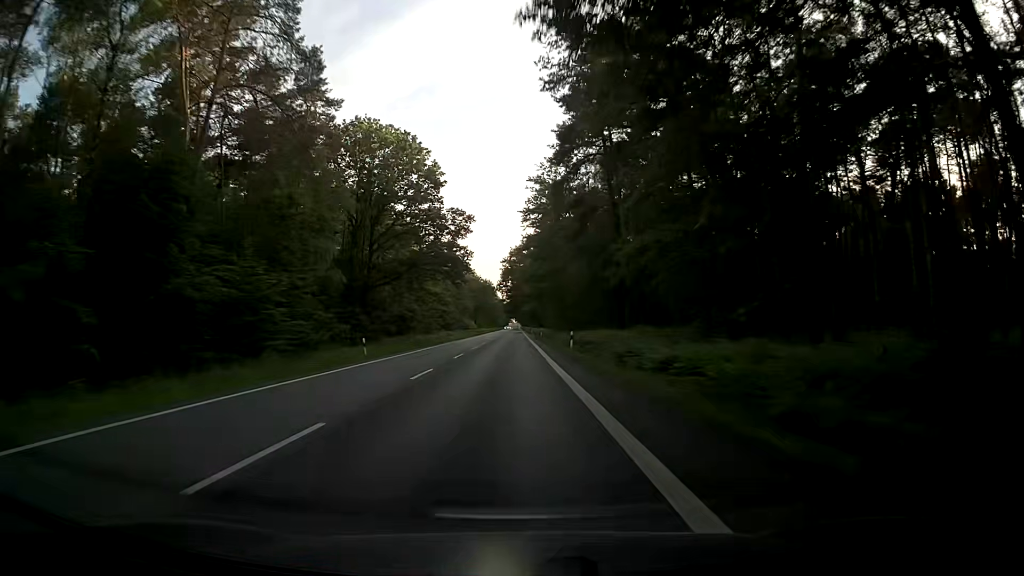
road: secondary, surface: asphalt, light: Day
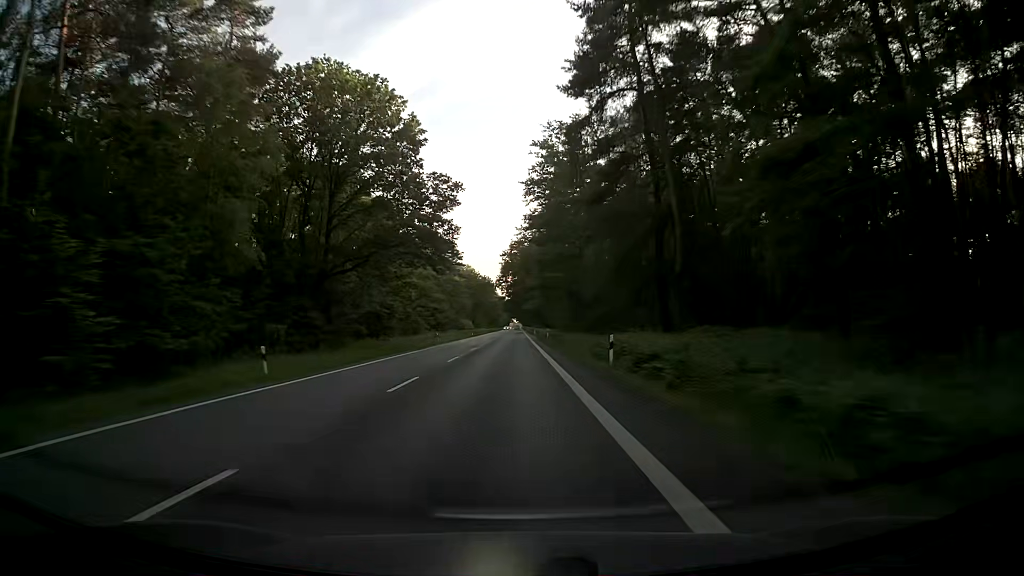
(+0.1, +15.3) m; 0°
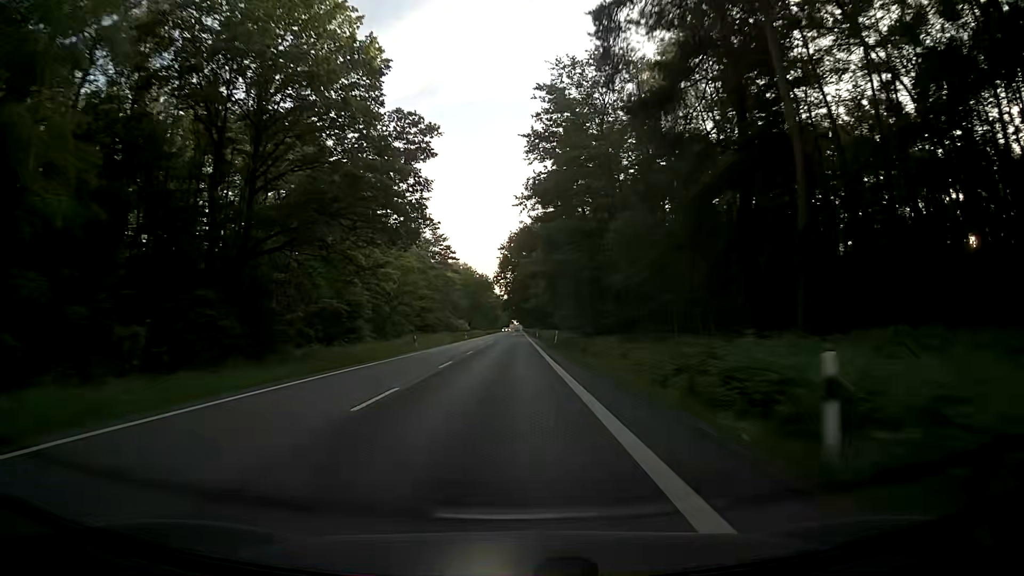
(0.0, +15.4) m; 0°
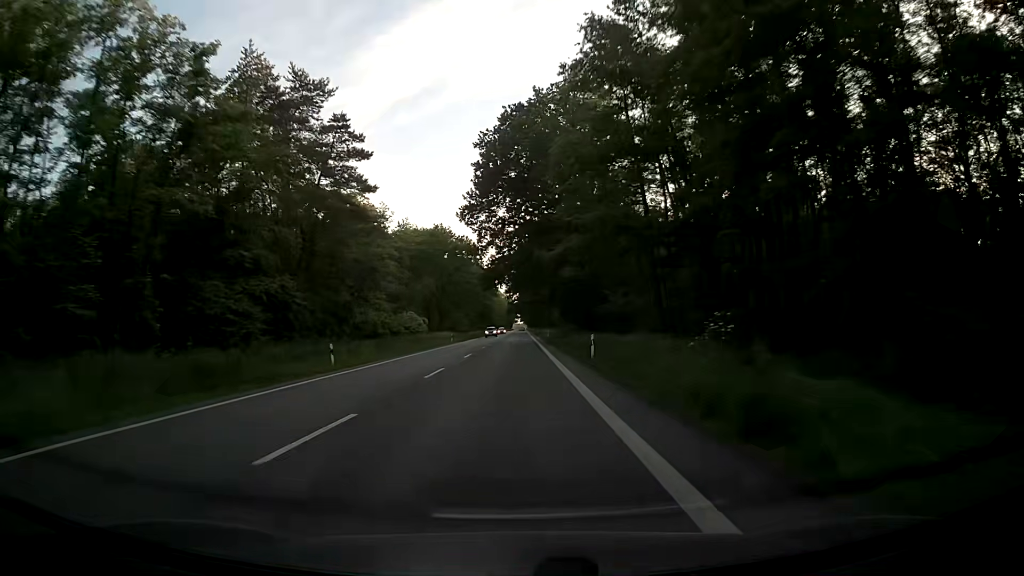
(-0.6, +77.4) m; -1°
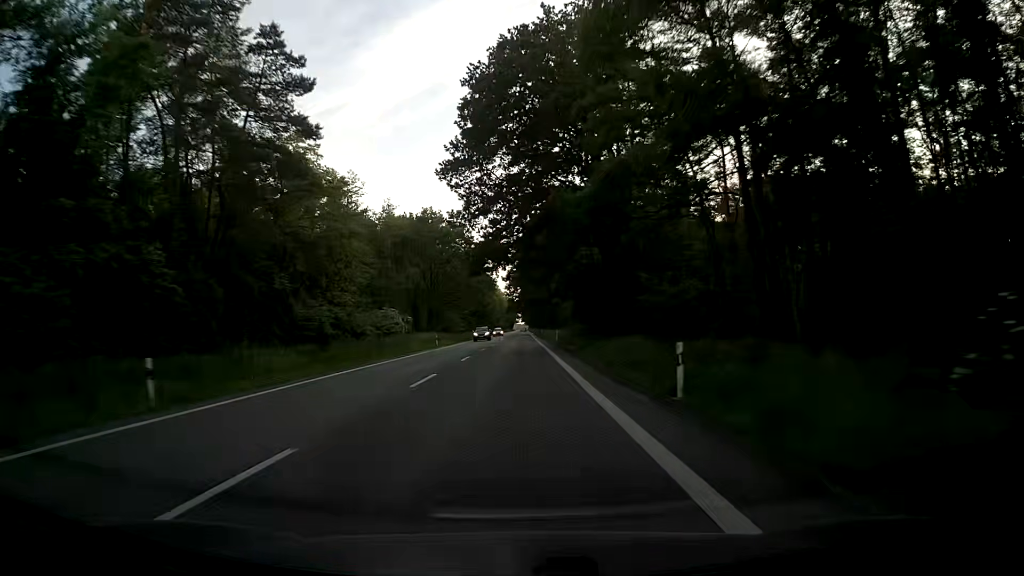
(0.0, +15.5) m; -1°
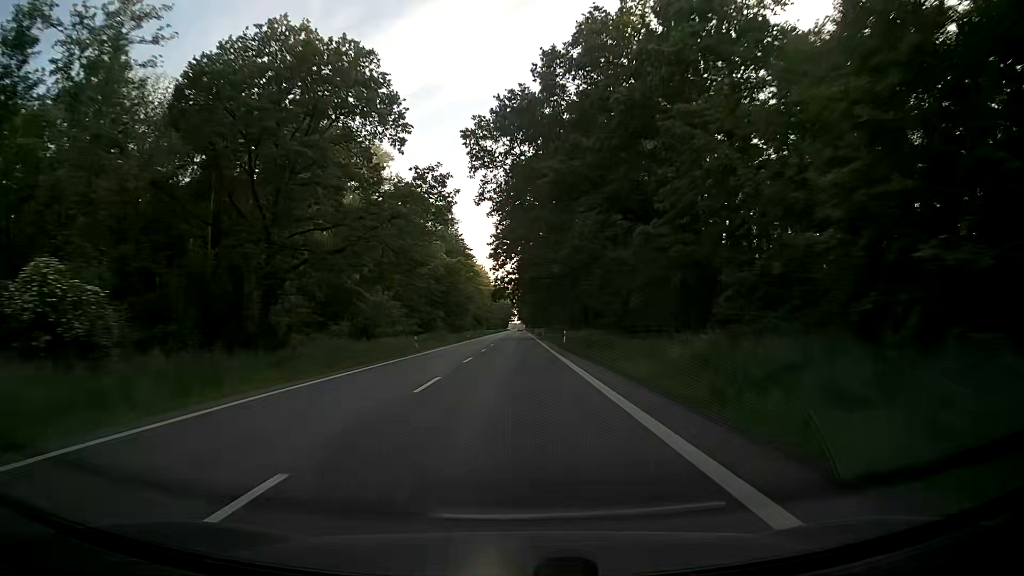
(+0.6, +62.0) m; +1°
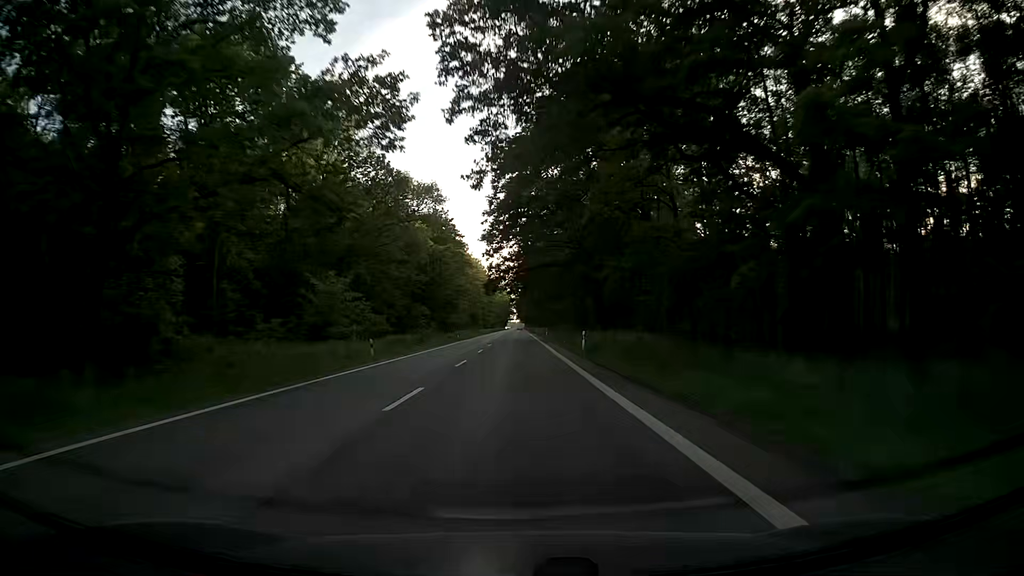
(+0.1, +15.4) m; 0°
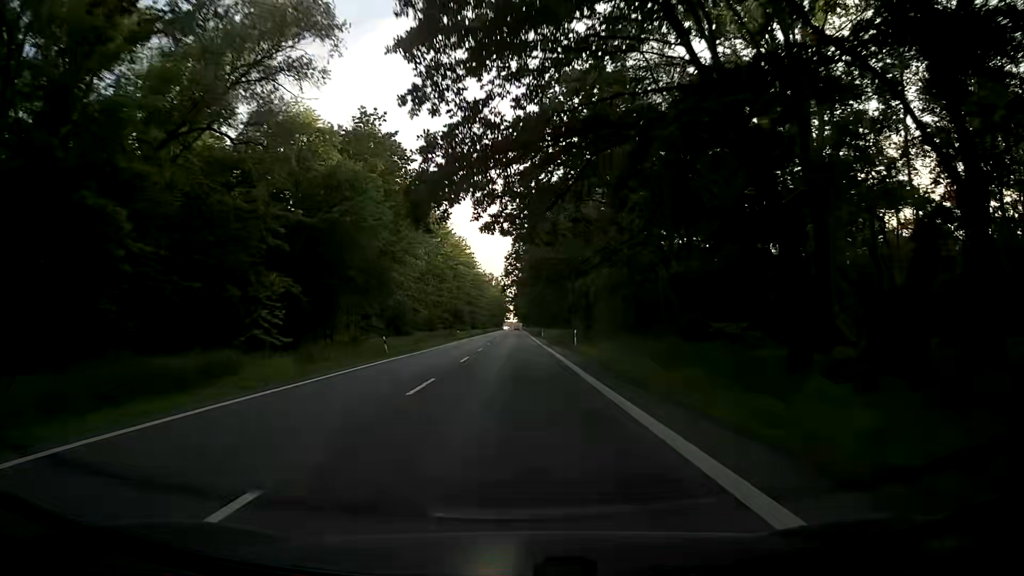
(+0.1, +46.0) m; 0°
(0, +10) (0, +20) (0, +30) (0, +40) (0, +50) (0, +60) (0, +70) (0, +80) (0, +90) (0, +100) m
